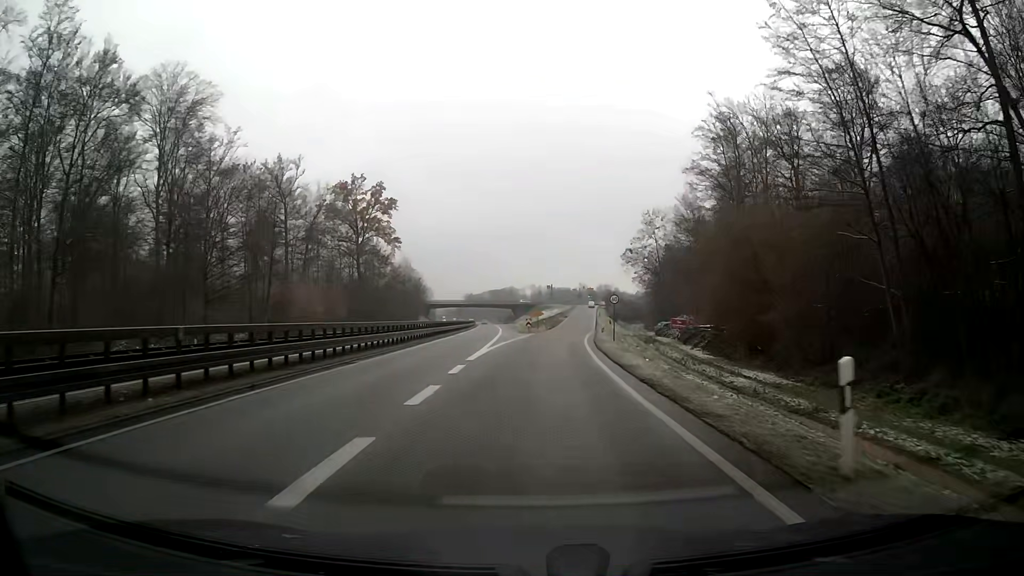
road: trunk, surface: asphalt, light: Day
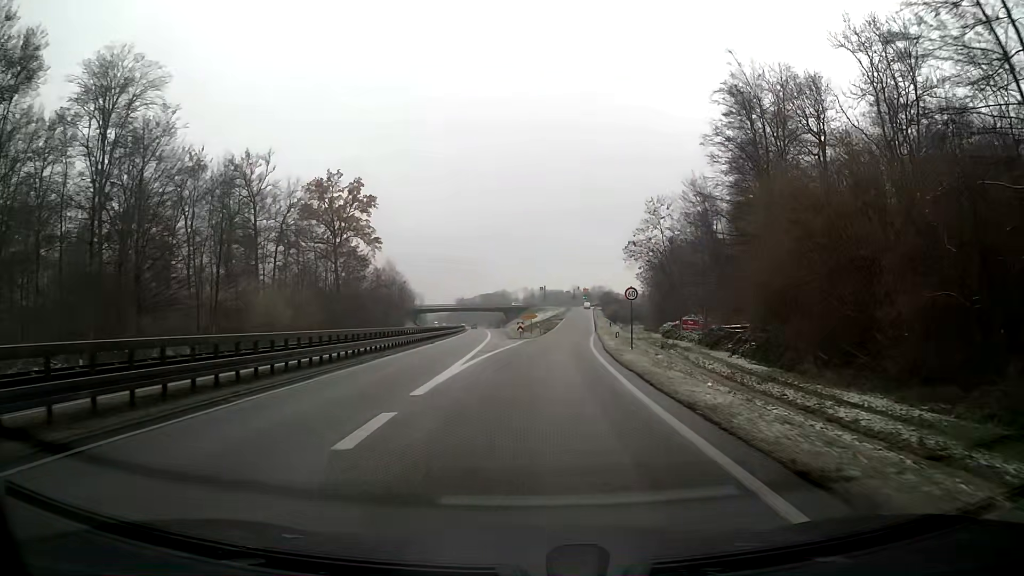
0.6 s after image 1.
(+0.1, +9.3) m; +1°
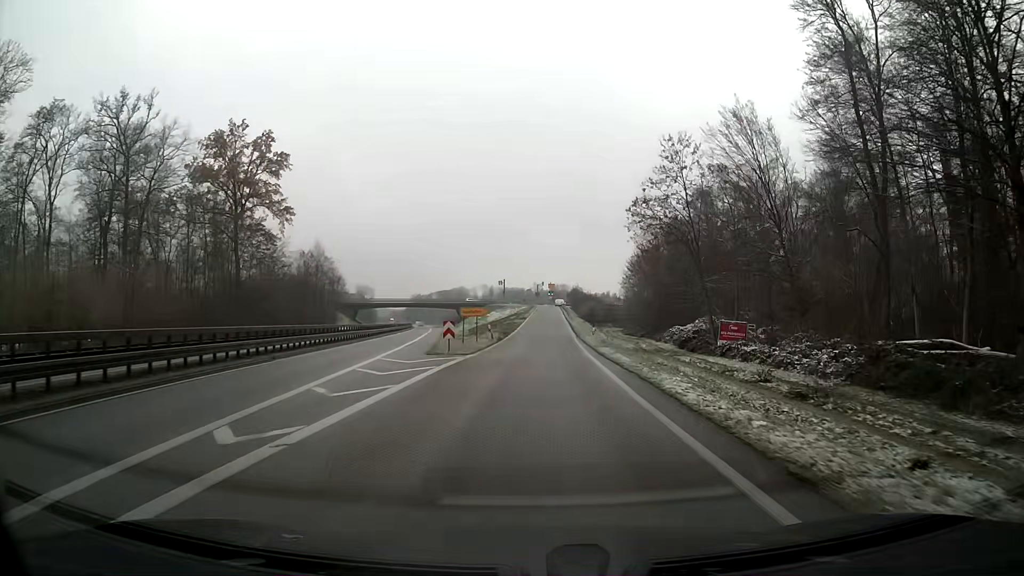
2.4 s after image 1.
(+0.7, +27.4) m; +3°
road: trunk_link
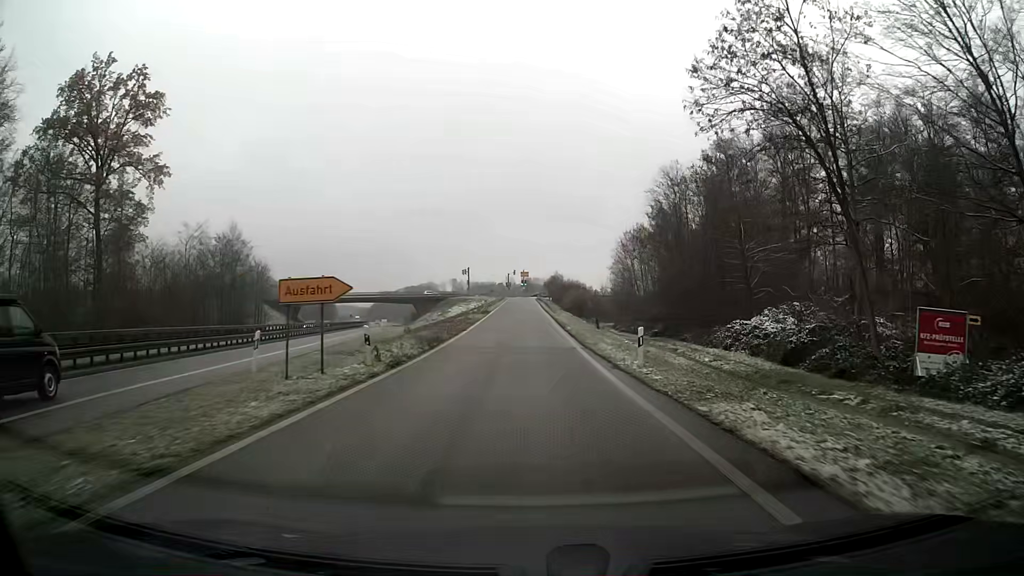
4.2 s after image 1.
(+0.6, +27.0) m; +2°
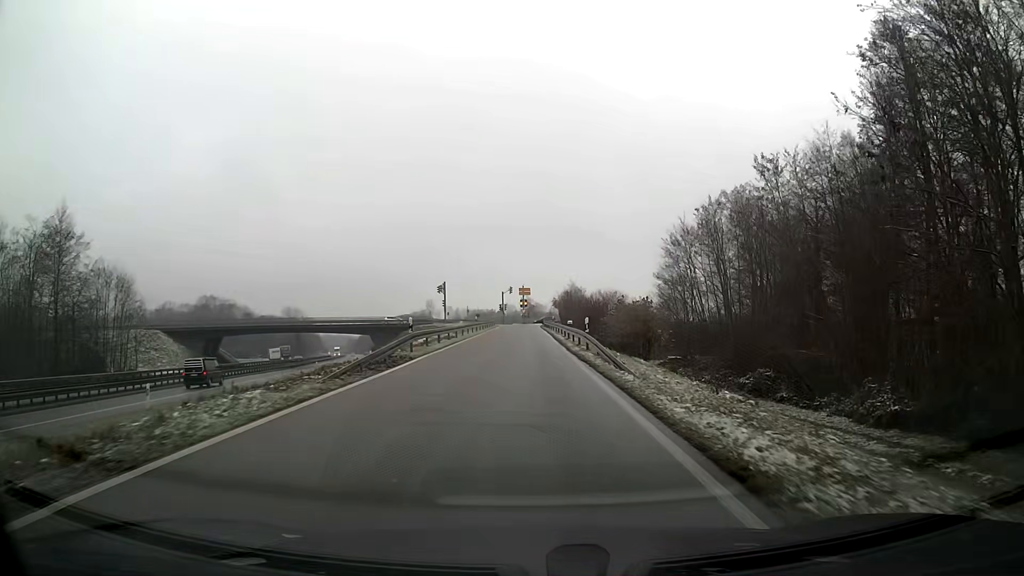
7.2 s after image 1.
(-0.2, +43.4) m; 0°
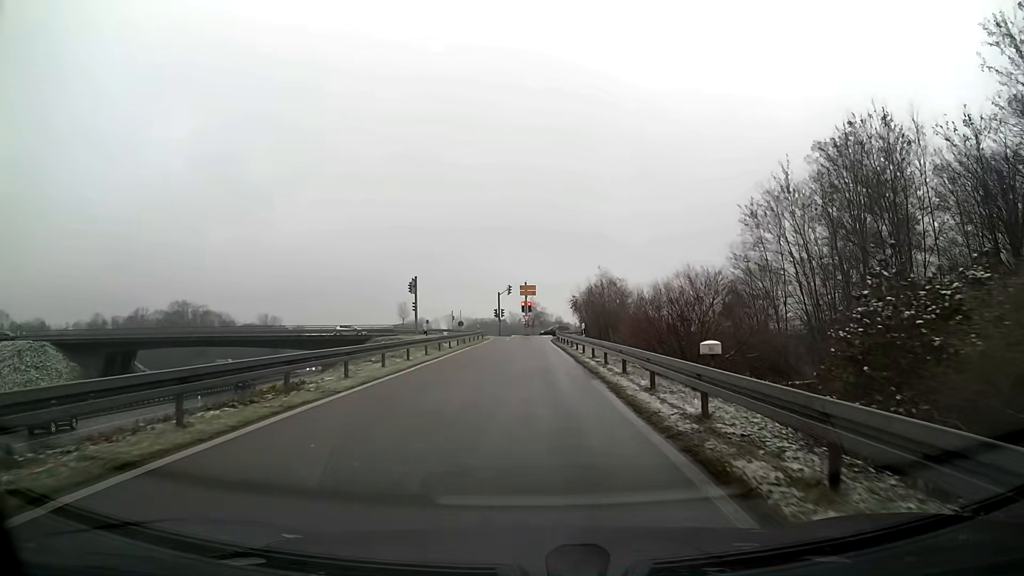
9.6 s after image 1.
(-0.1, +29.2) m; -1°
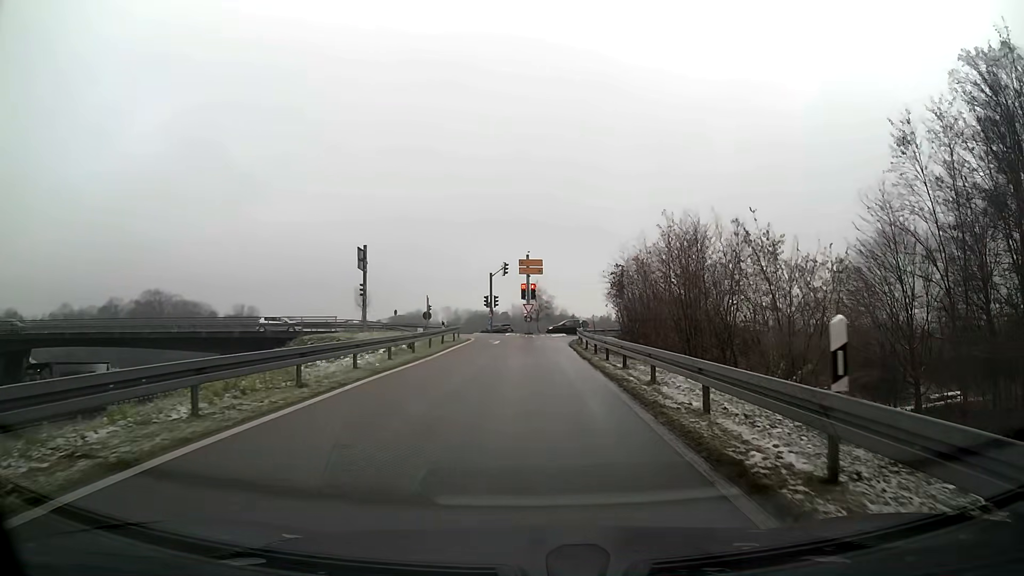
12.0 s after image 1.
(0.0, +23.8) m; 0°
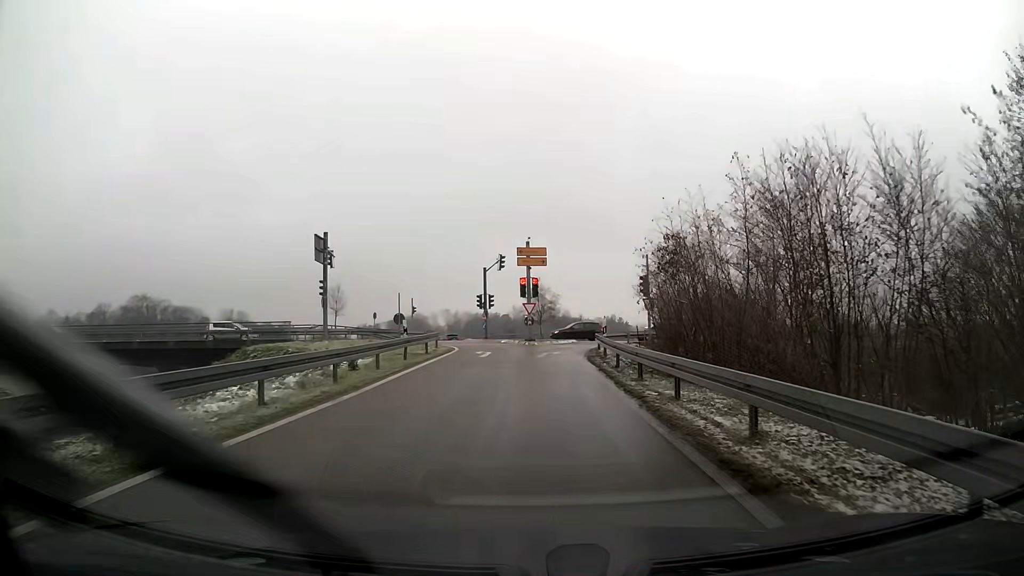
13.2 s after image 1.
(0.0, +9.8) m; 0°
